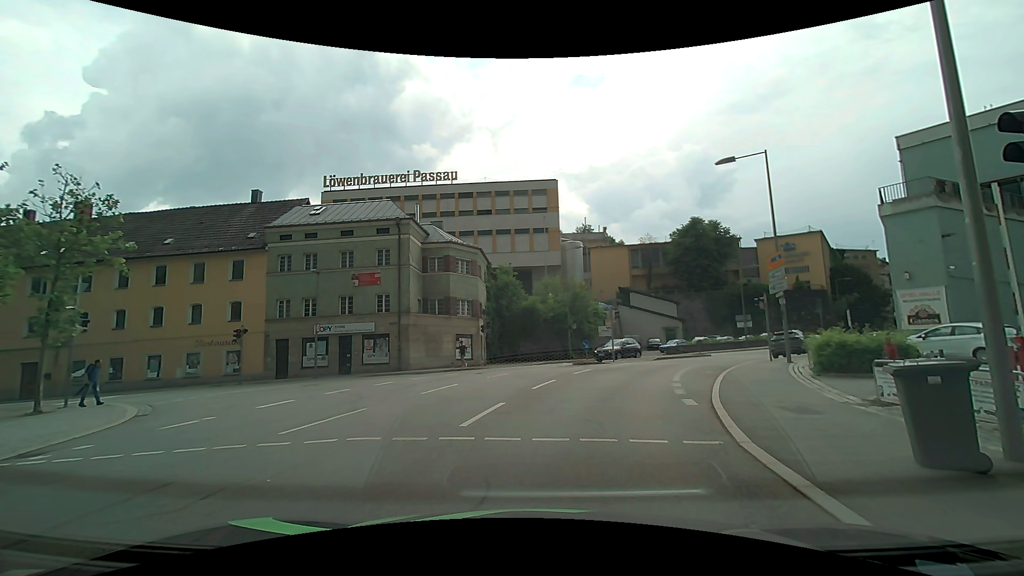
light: Day
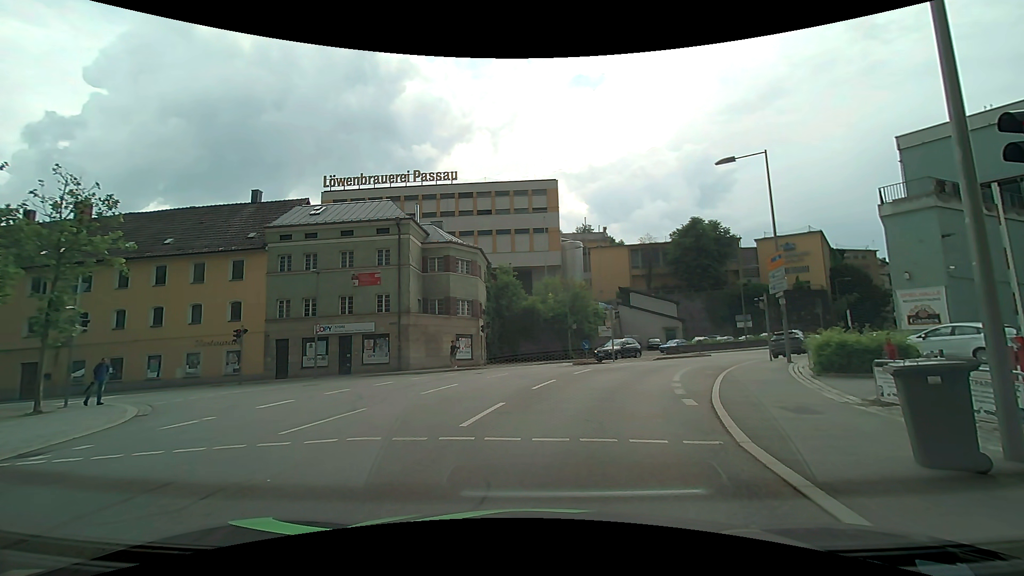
(0.0, 0.0) m; 0°
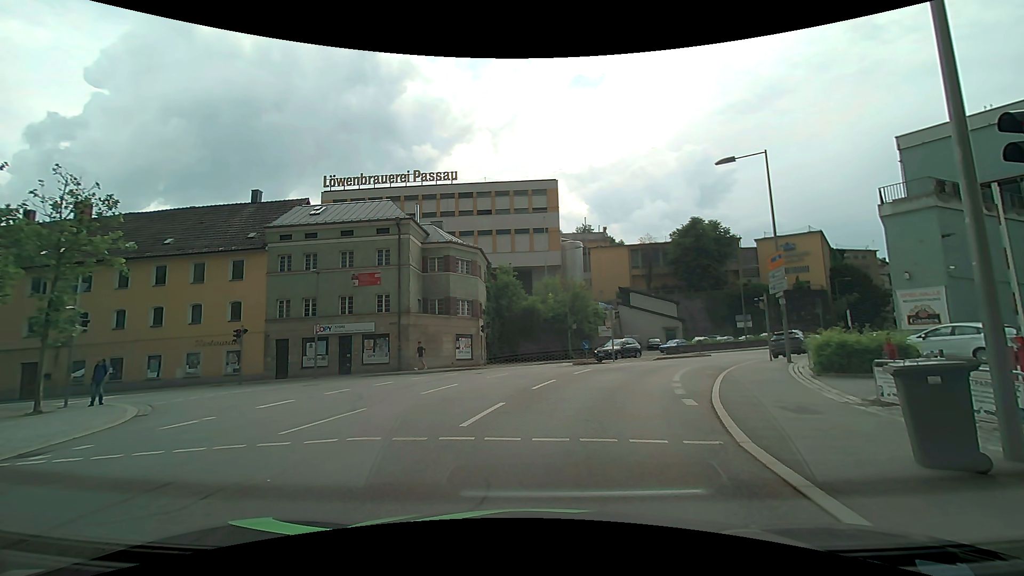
(0.0, 0.0) m; 0°
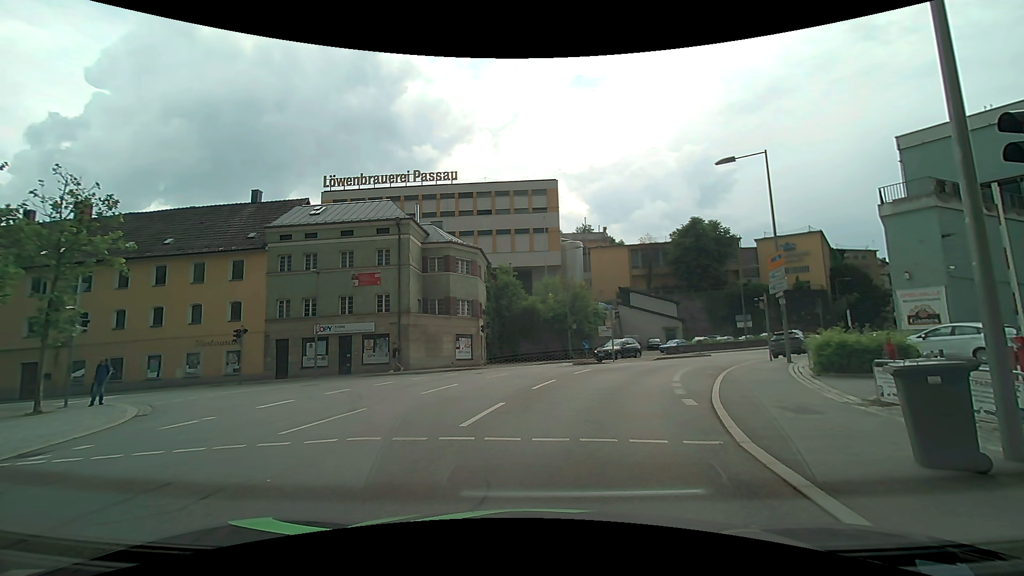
(0.0, 0.0) m; 0°
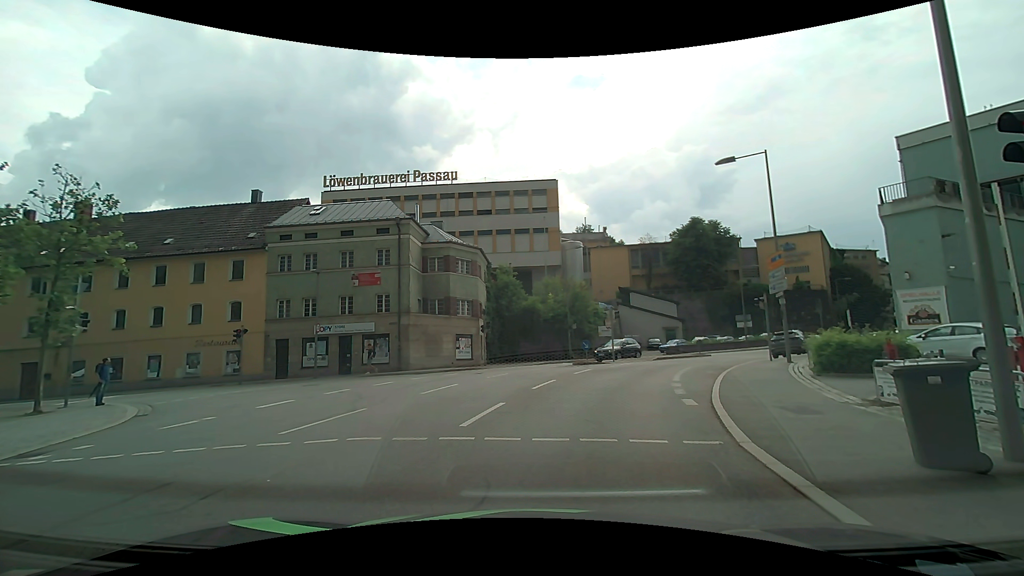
(0.0, 0.0) m; 0°
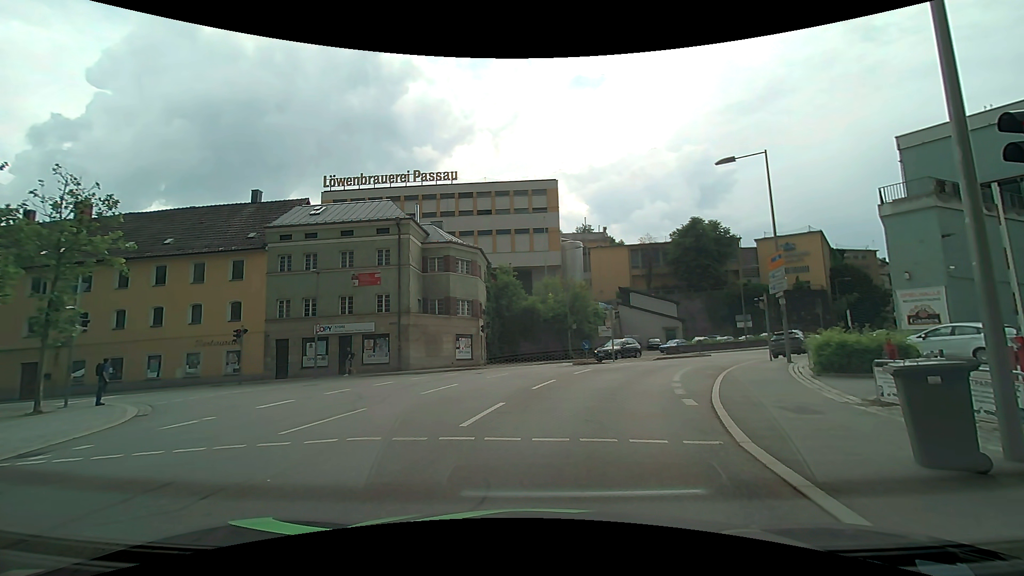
(0.0, 0.0) m; 0°
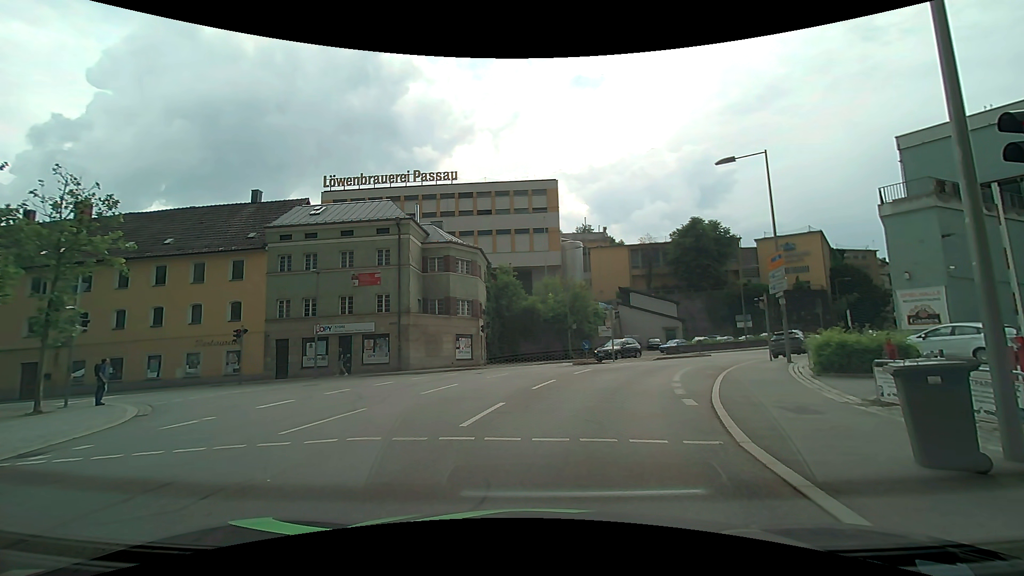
(0.0, 0.0) m; 0°
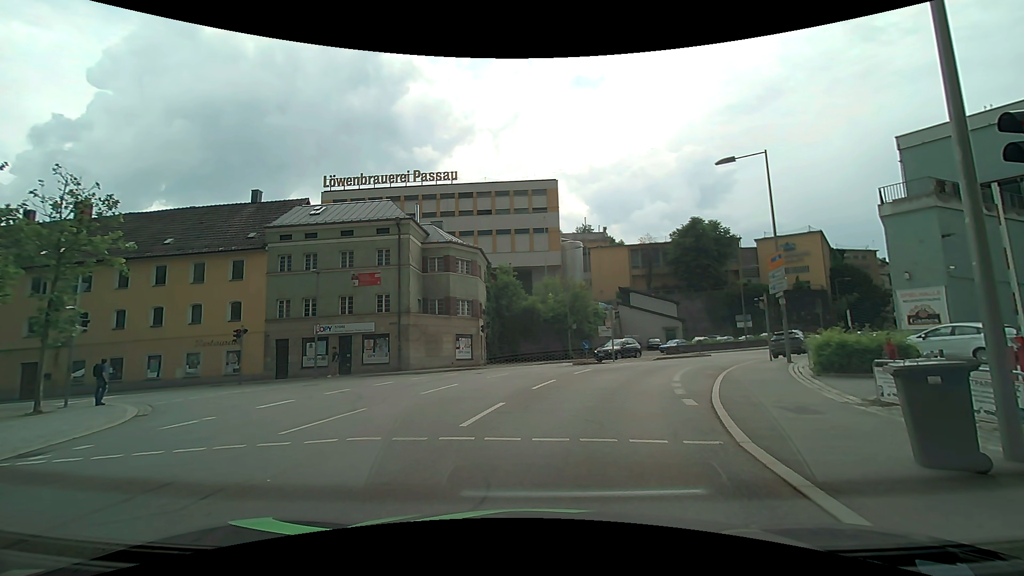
(0.0, 0.0) m; 0°
(0, +10) (+2, +20) (+6, +29) (+11, +38) (+17, +46) (+24, +53) (+30, +61) (+37, +68) (+45, +75) (+52, +81) m
